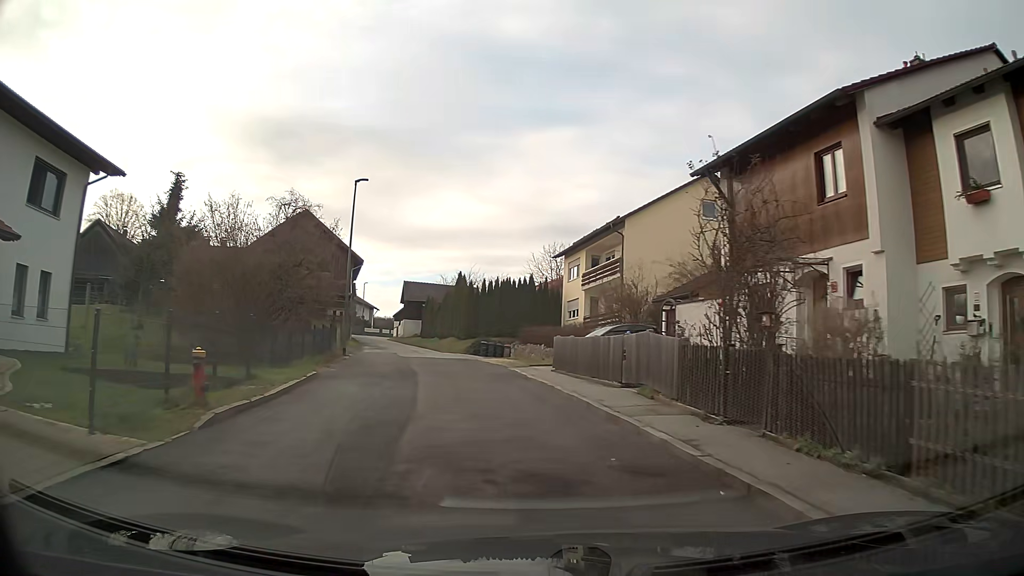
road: unclassified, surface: asphalt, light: Day
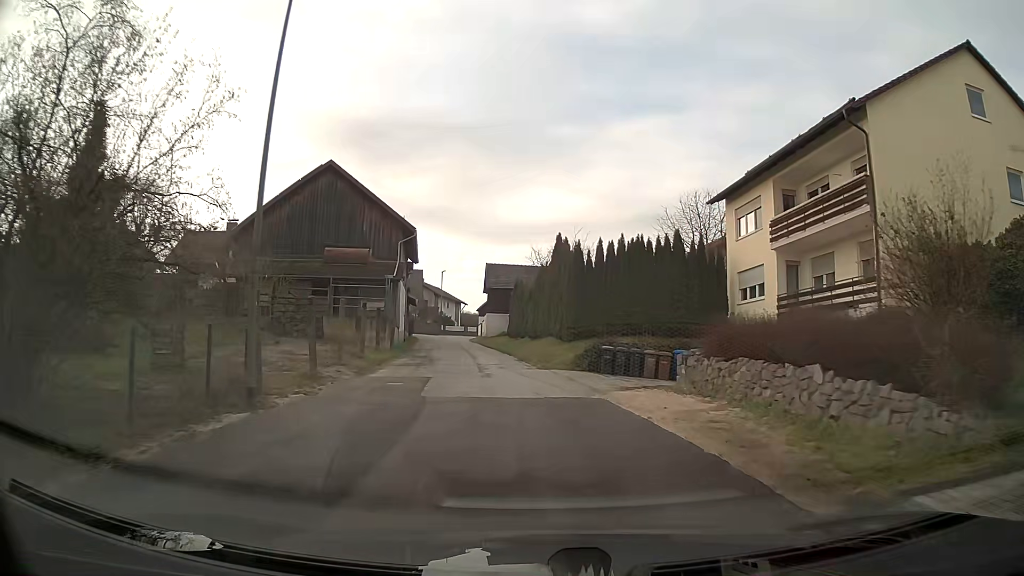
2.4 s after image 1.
(-1.6, +19.4) m; -8°
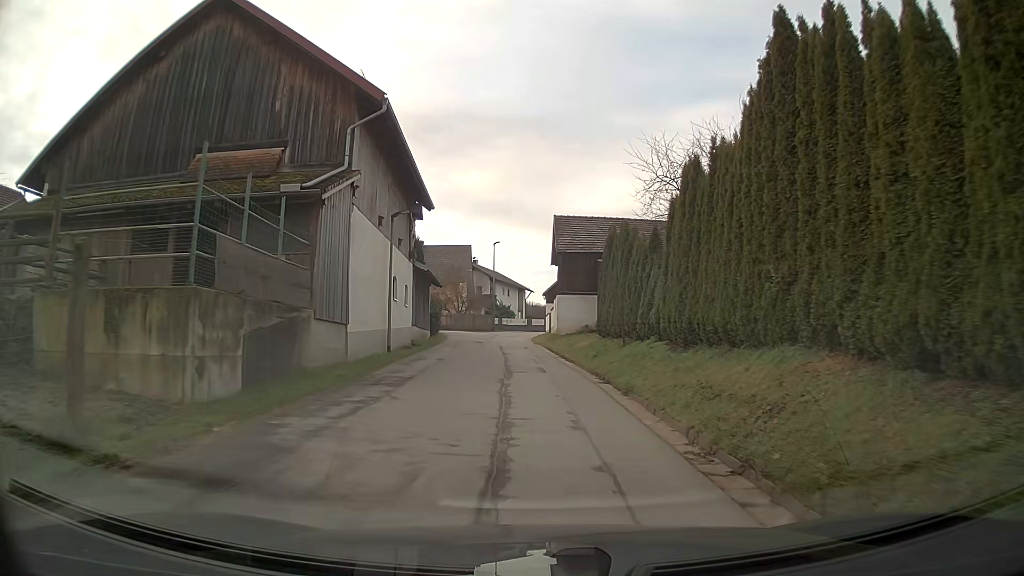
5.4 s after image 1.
(-1.3, +24.2) m; -5°
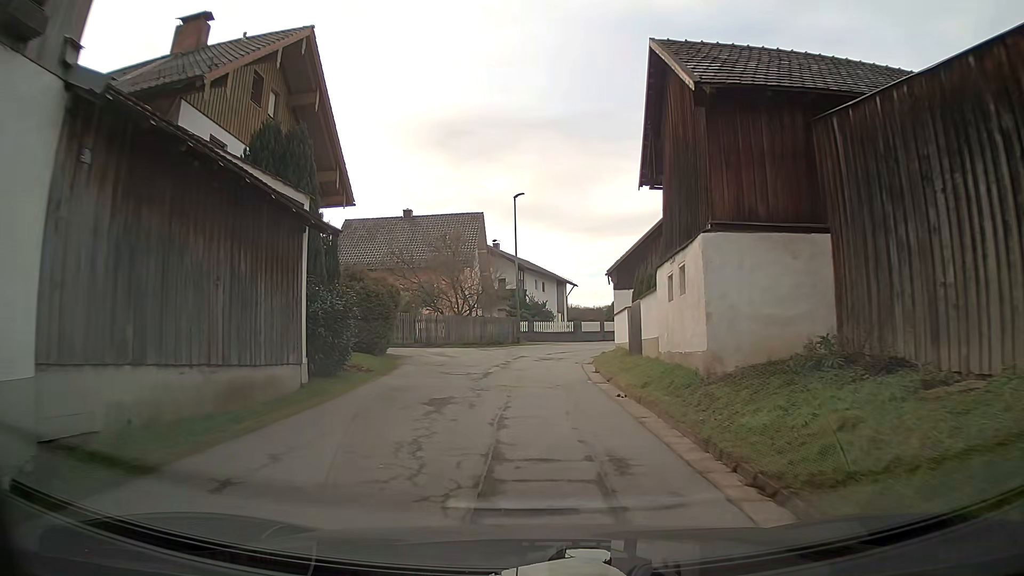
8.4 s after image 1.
(-0.8, +25.5) m; -3°
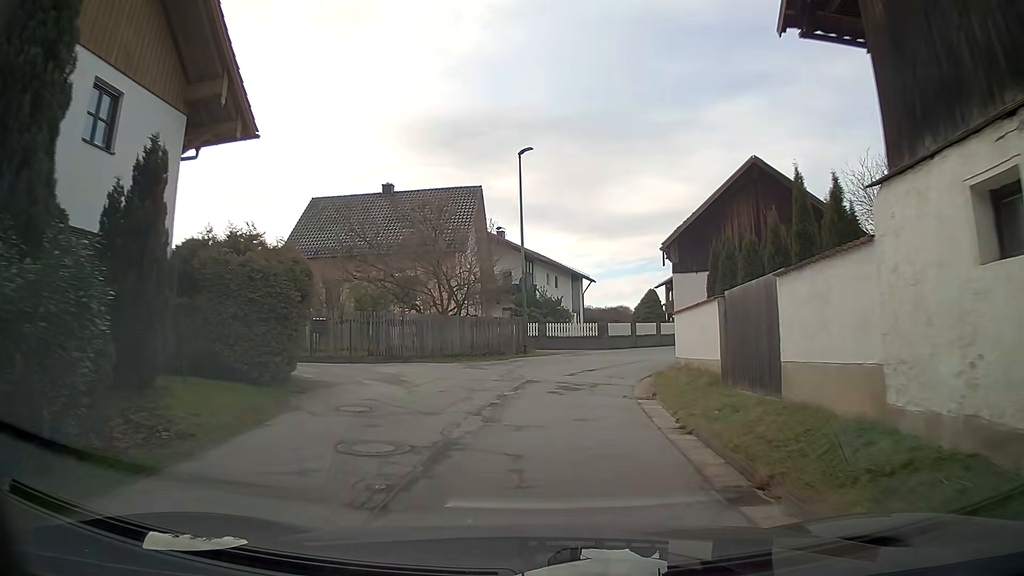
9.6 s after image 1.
(-0.2, +10.0) m; -1°
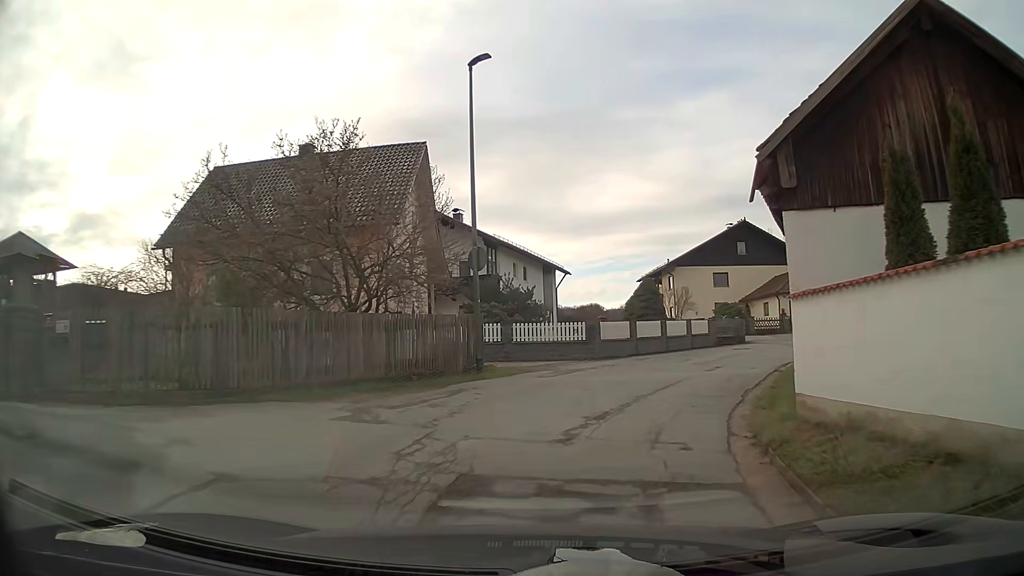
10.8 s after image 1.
(+0.5, +9.7) m; +7°
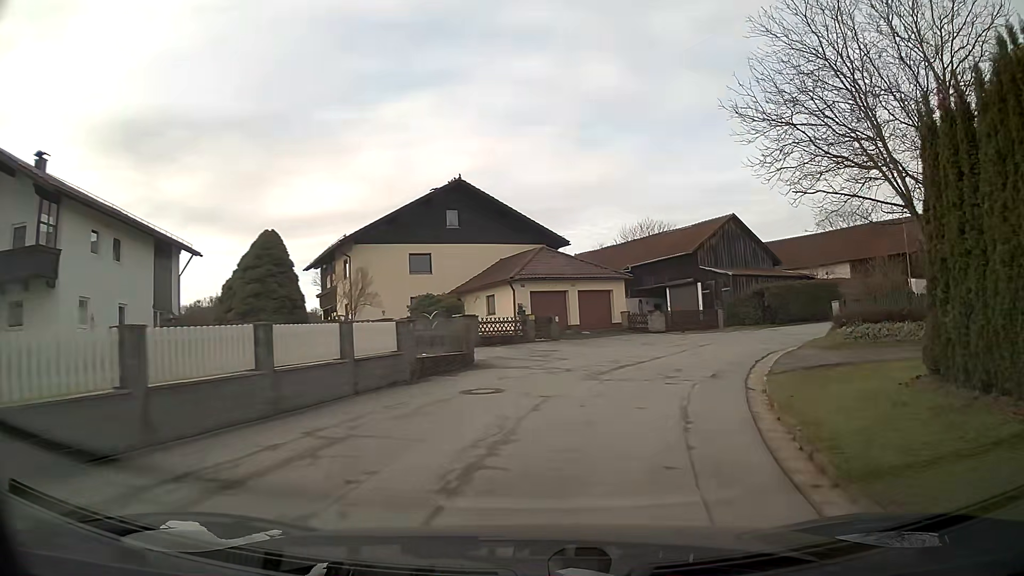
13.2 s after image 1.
(+3.8, +18.3) m; +24°
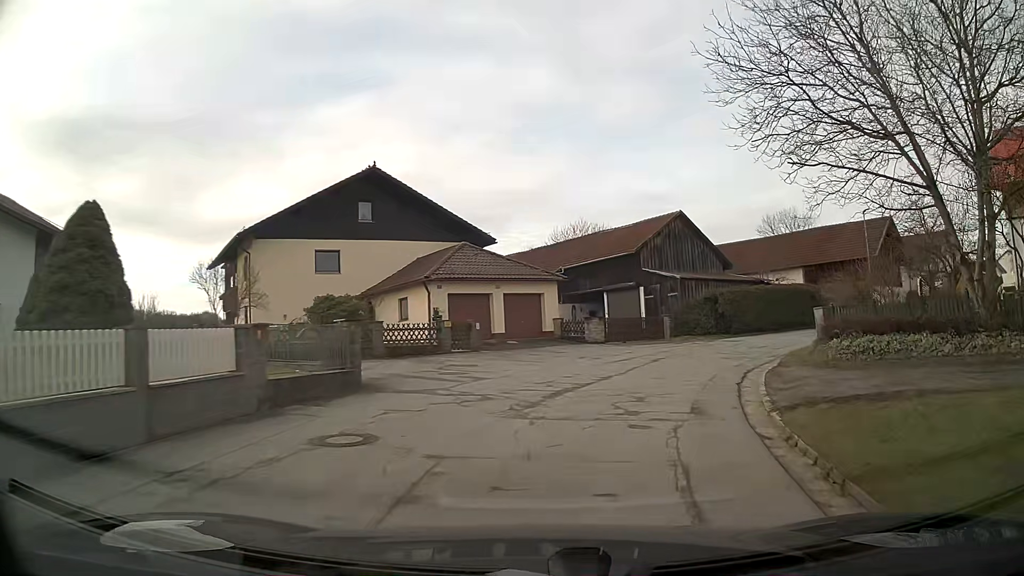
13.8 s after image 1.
(+0.3, +4.7) m; +6°
(+1, +10) (+5, +19) (+10, +27) (+18, +34) (+26, +40) (+34, +45) (+43, +51) (+50, +57) (+56, +66) (+59, +75) m
